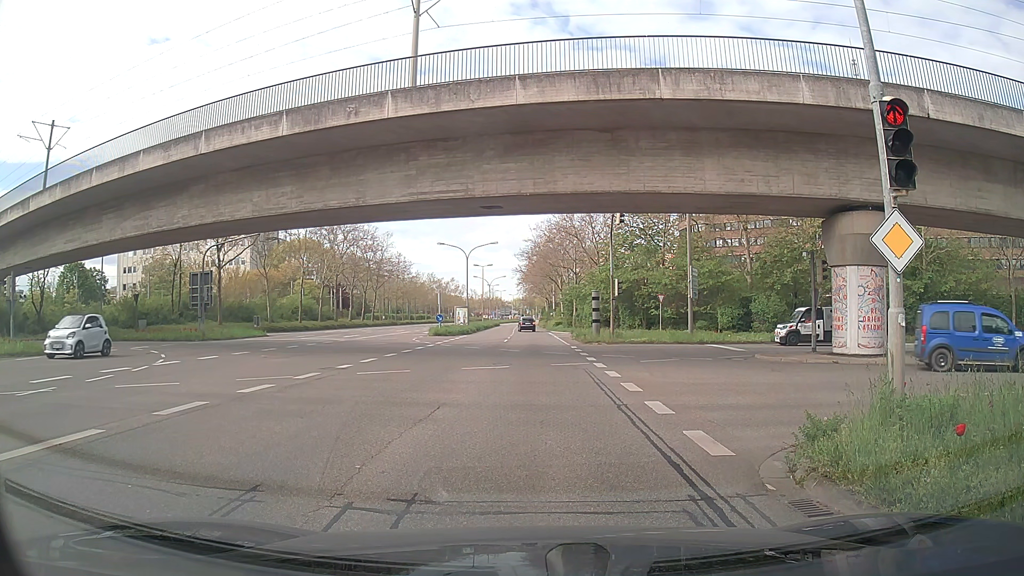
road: secondary_link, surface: asphalt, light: Day
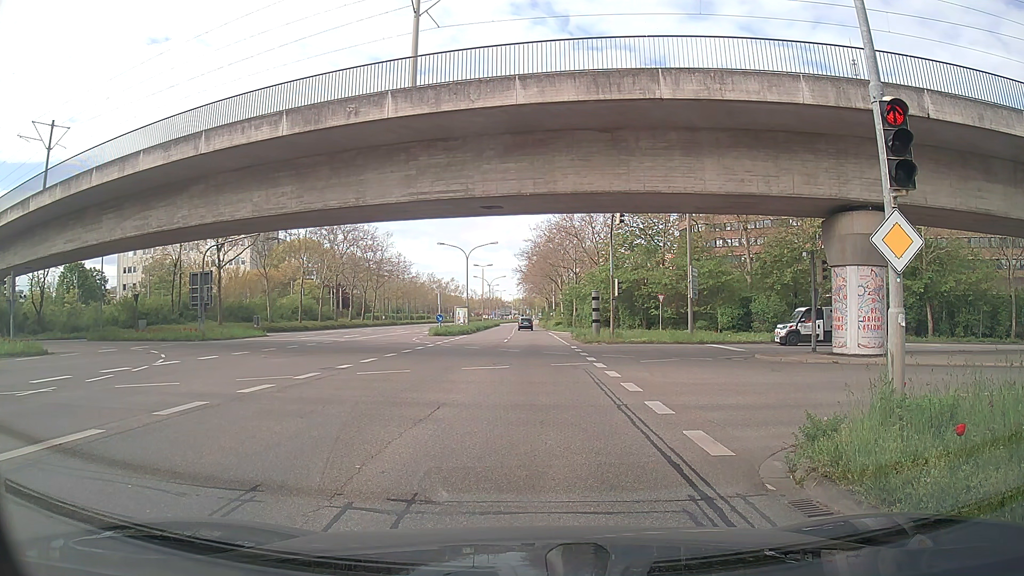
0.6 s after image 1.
(0.0, 0.0) m; 0°
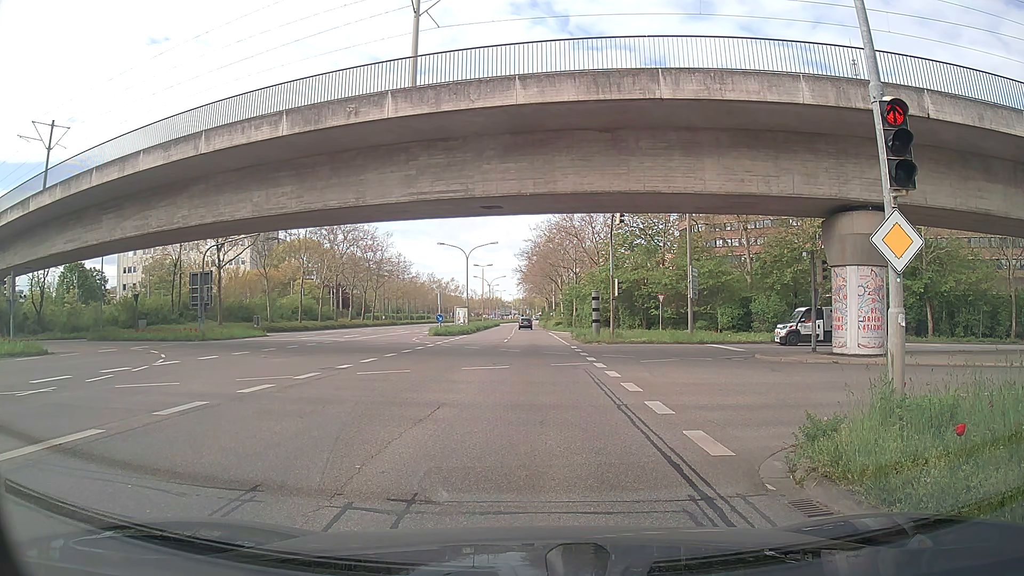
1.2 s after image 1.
(0.0, 0.0) m; 0°
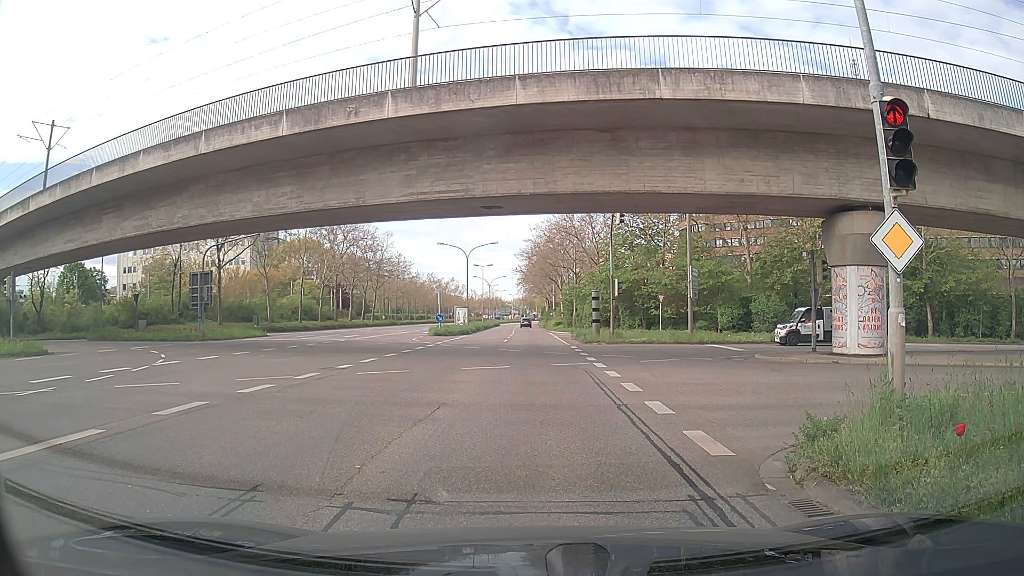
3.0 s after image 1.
(0.0, 0.0) m; 0°
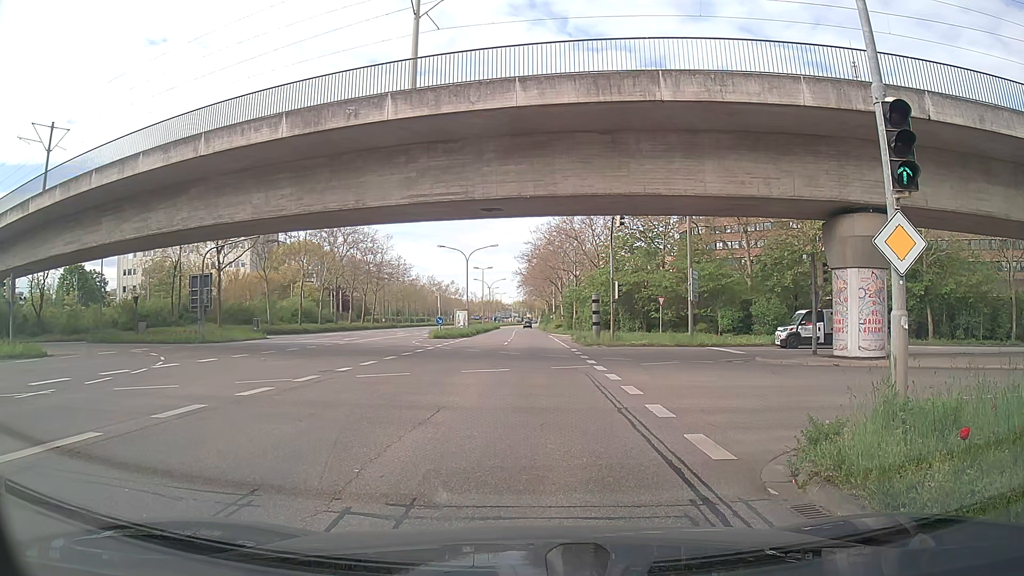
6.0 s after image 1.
(0.0, 0.0) m; 0°
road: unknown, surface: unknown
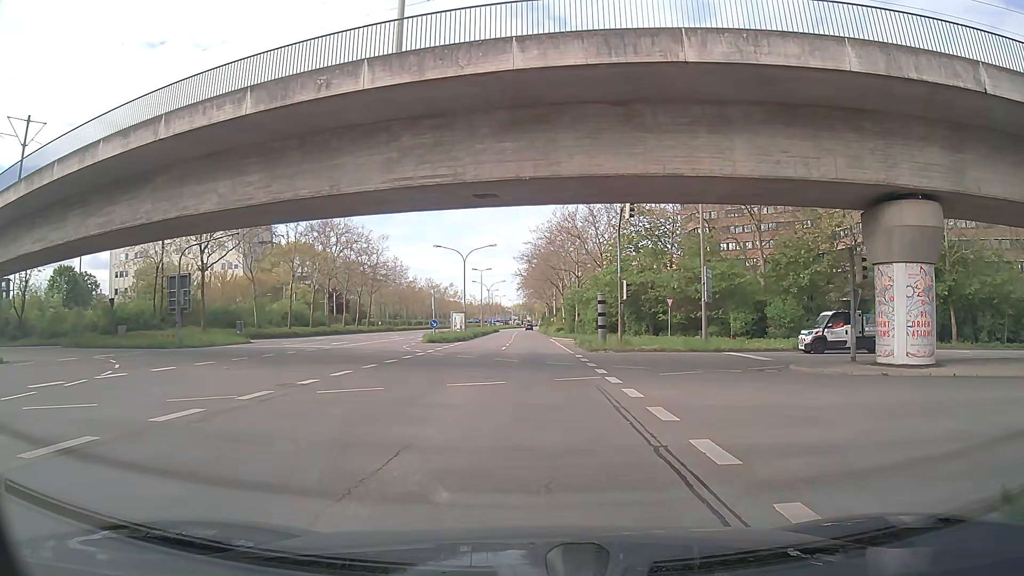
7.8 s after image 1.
(+0.1, +3.4) m; 0°
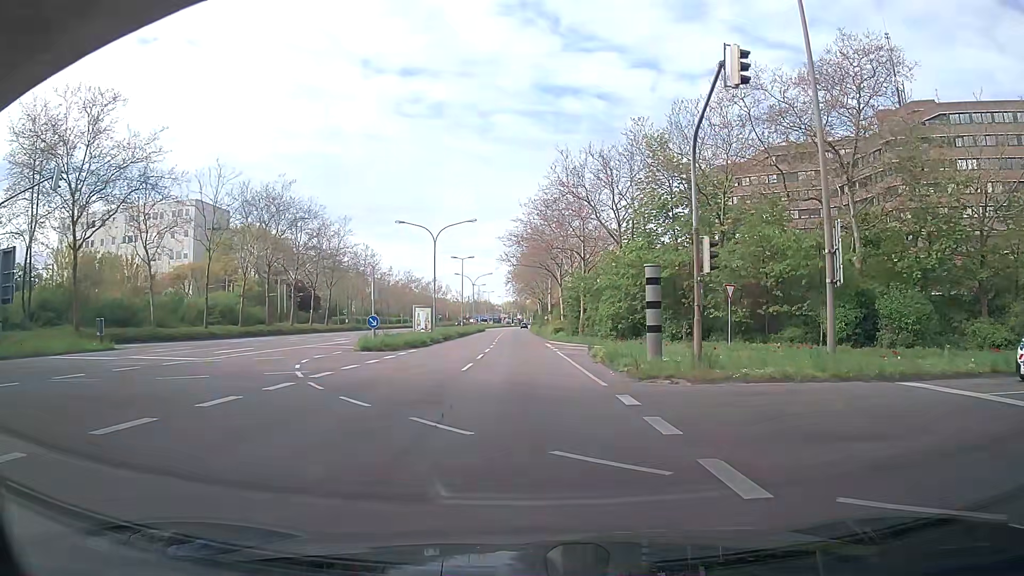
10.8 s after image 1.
(+0.5, +16.8) m; +1°
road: secondary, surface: asphalt
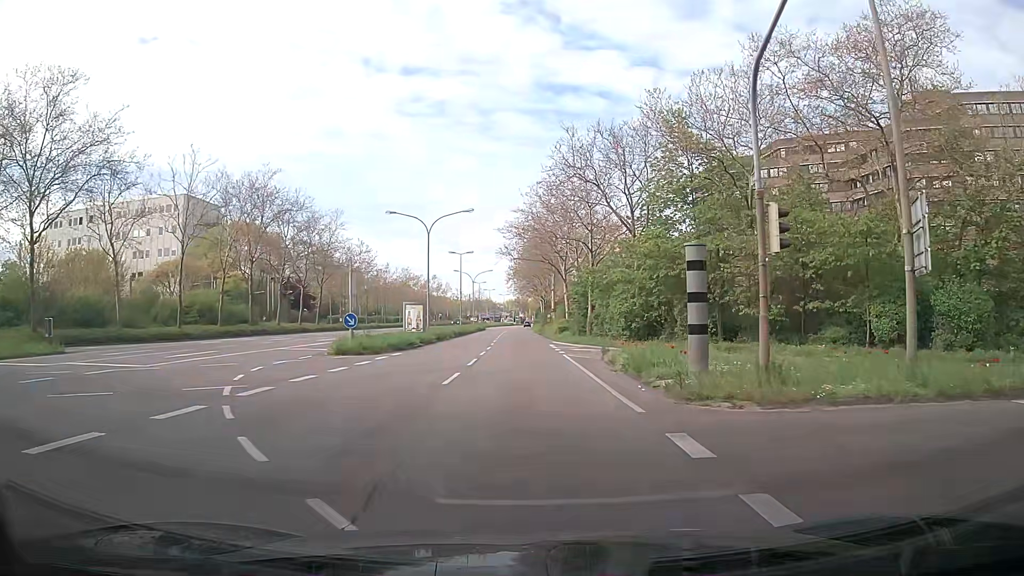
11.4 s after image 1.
(+0.1, +4.5) m; +2°
(0, +10) (0, +20) (0, +30) (-1, +40) (-1, +50) (-1, +60) (-1, +70) (-2, +80) (-2, +90) (-2, +100) m
